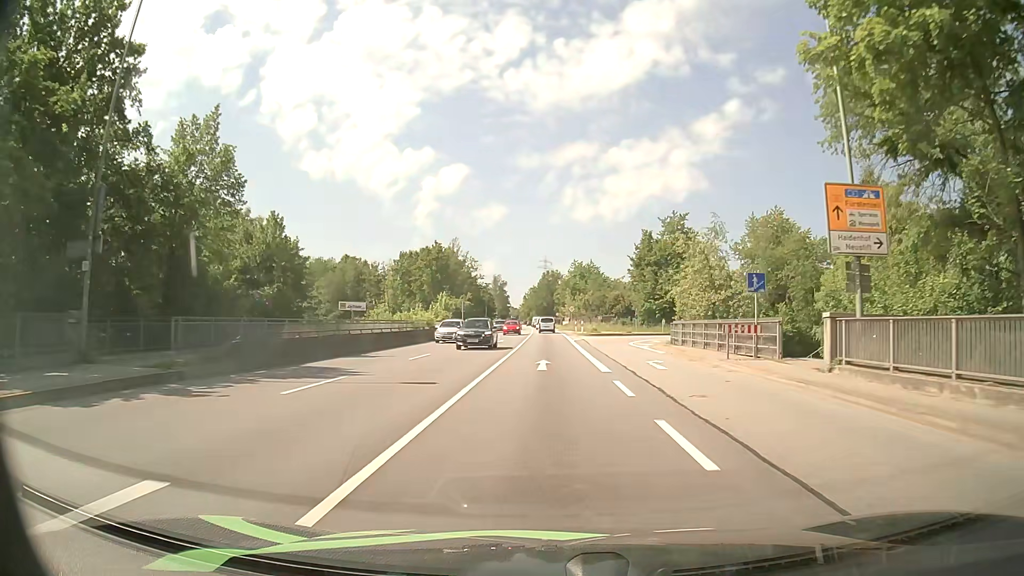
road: primary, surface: asphalt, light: Day
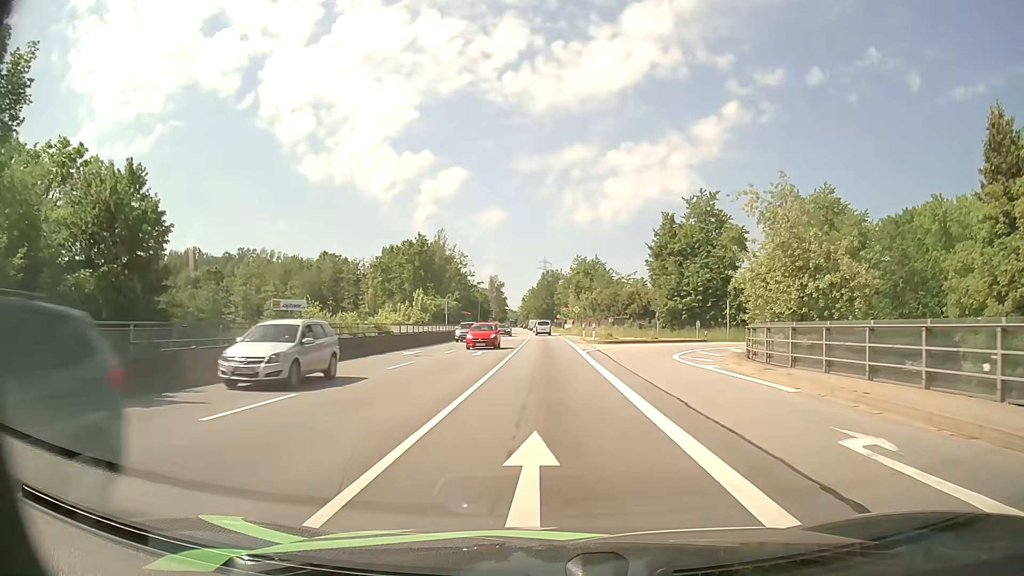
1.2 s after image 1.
(0.0, +15.2) m; 0°
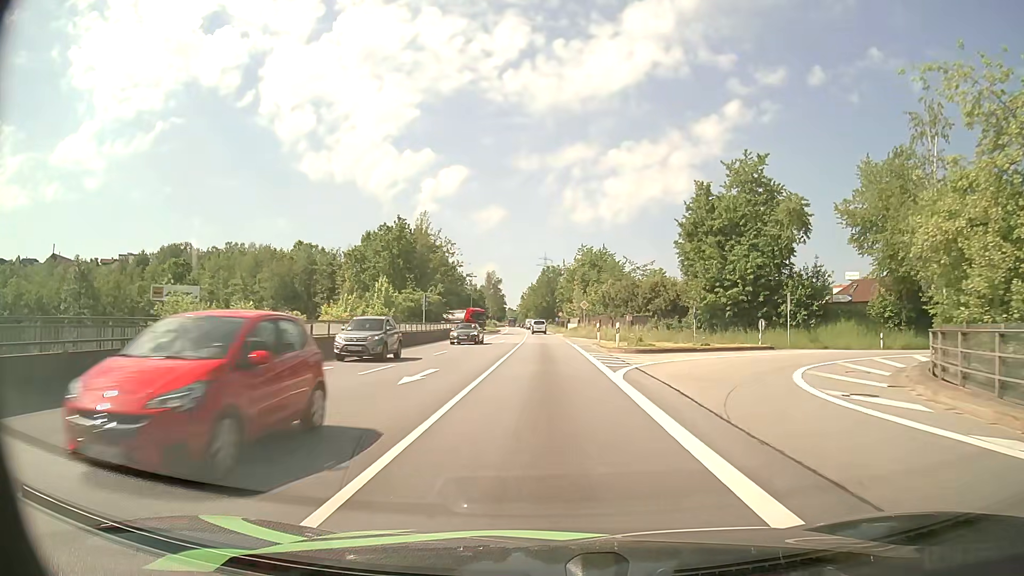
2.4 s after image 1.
(0.0, +15.2) m; 0°
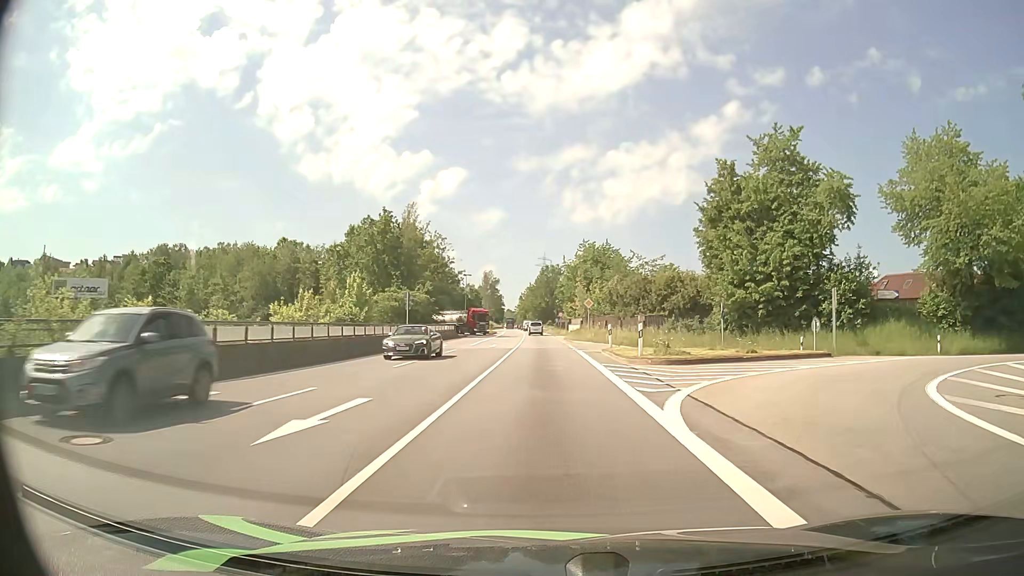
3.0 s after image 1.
(0.0, +7.6) m; 0°
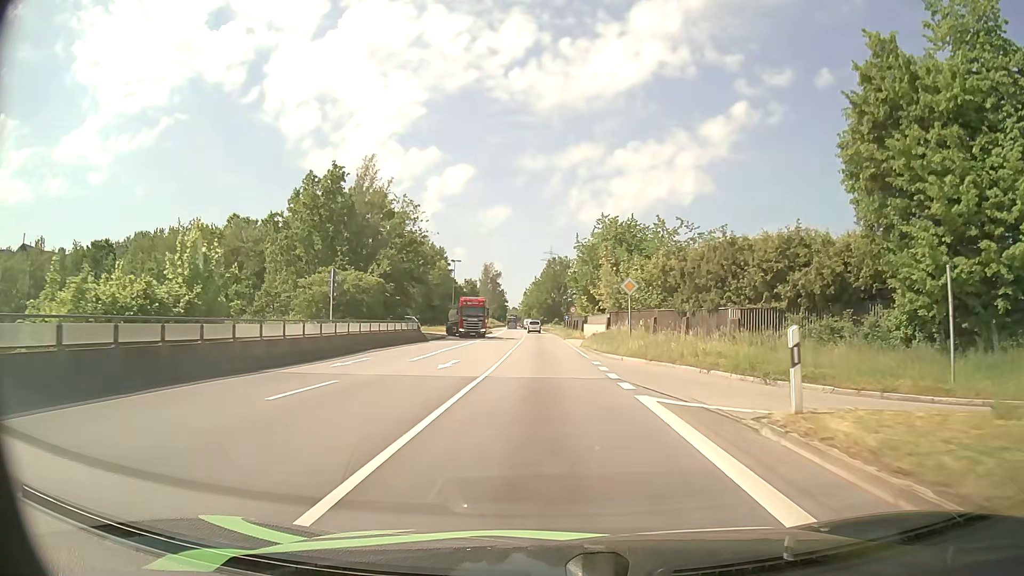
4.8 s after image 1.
(-0.1, +22.6) m; 0°
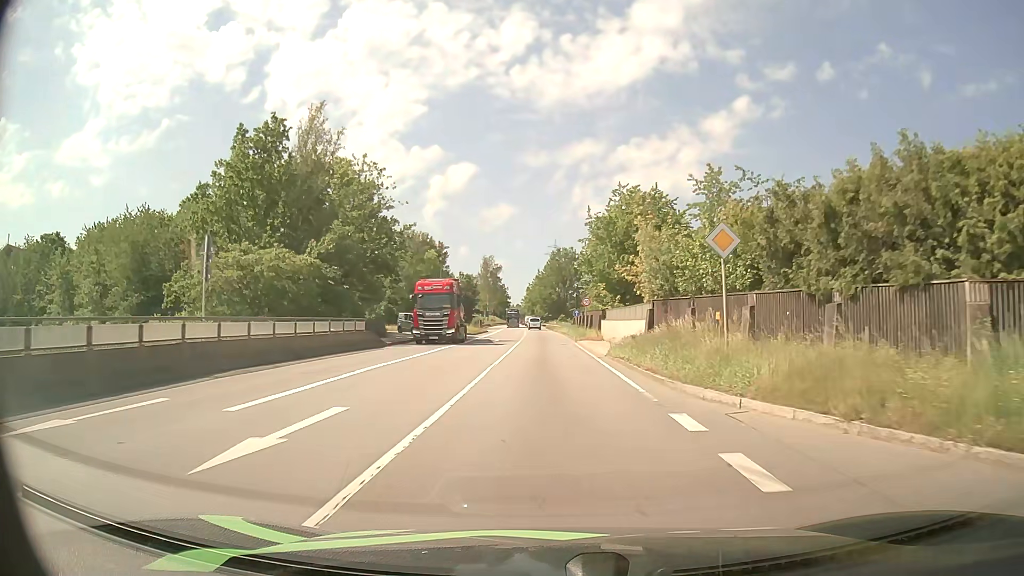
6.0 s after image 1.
(0.0, +15.0) m; 0°
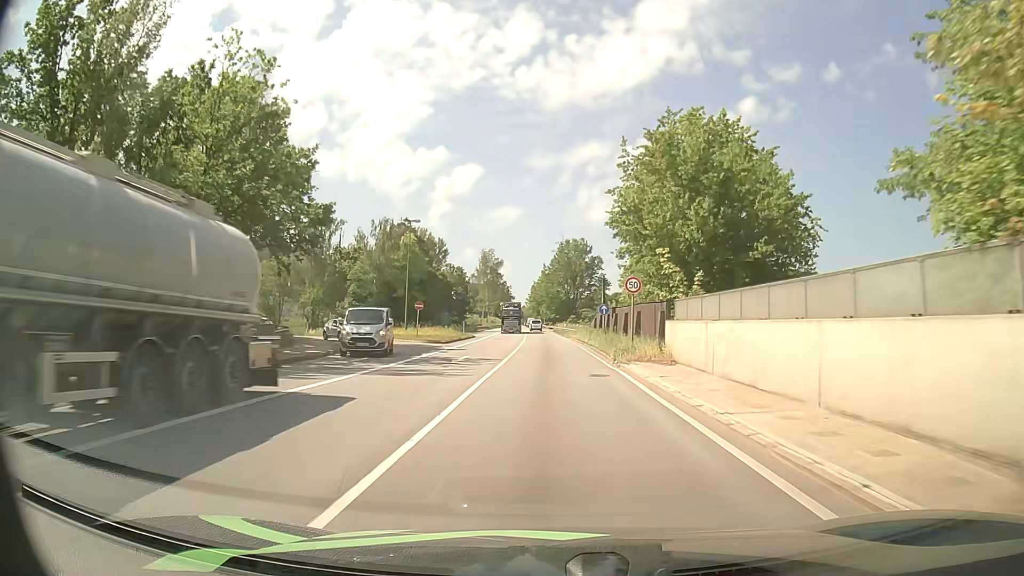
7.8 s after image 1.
(-0.1, +22.5) m; -1°
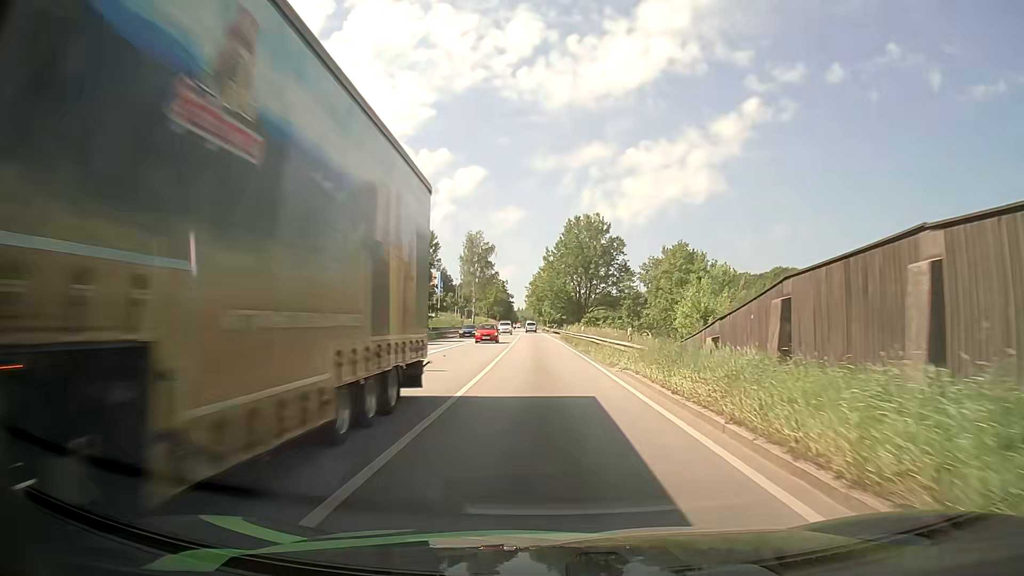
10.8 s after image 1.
(0.0, +37.5) m; 0°
(0, +10) (0, +20) (0, +30) (0, +40) (-1, +50) (-1, +60) (-1, +70) (-2, +80) (-2, +90) (-2, +100) m
